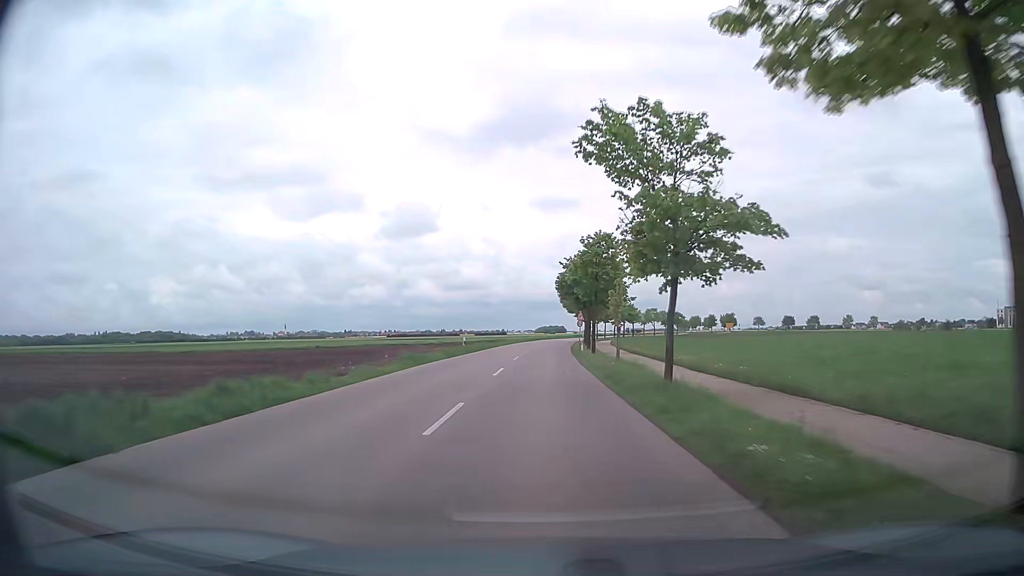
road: tertiary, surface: asphalt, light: Day
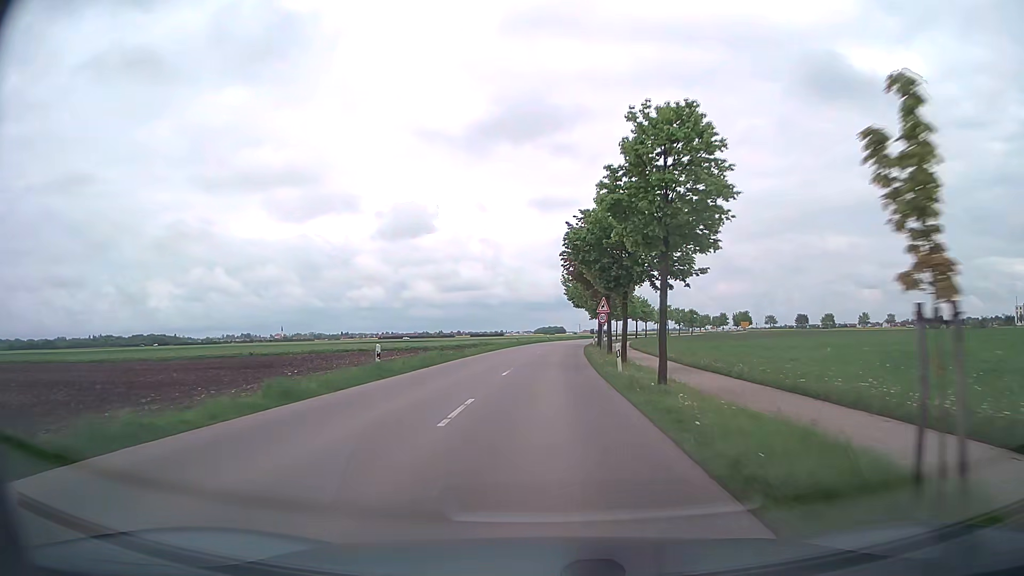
(0.0, +23.2) m; 0°
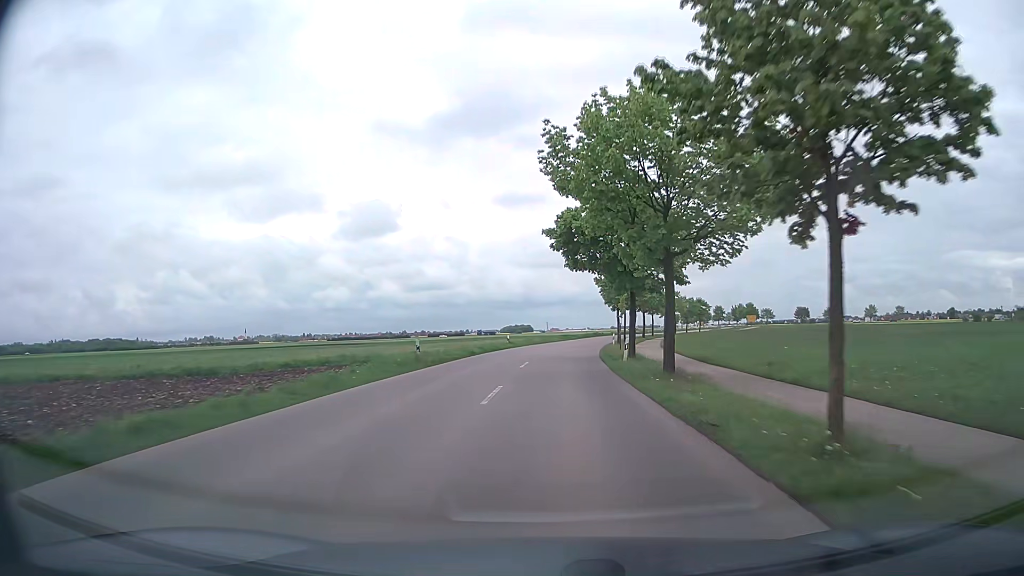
(+0.6, +45.5) m; +3°
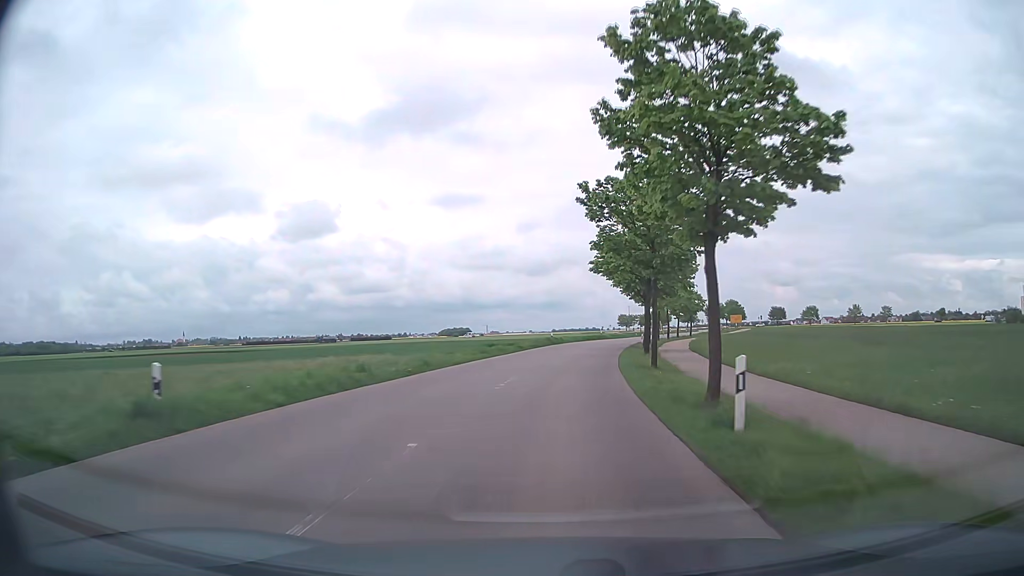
(+1.8, +43.9) m; +5°
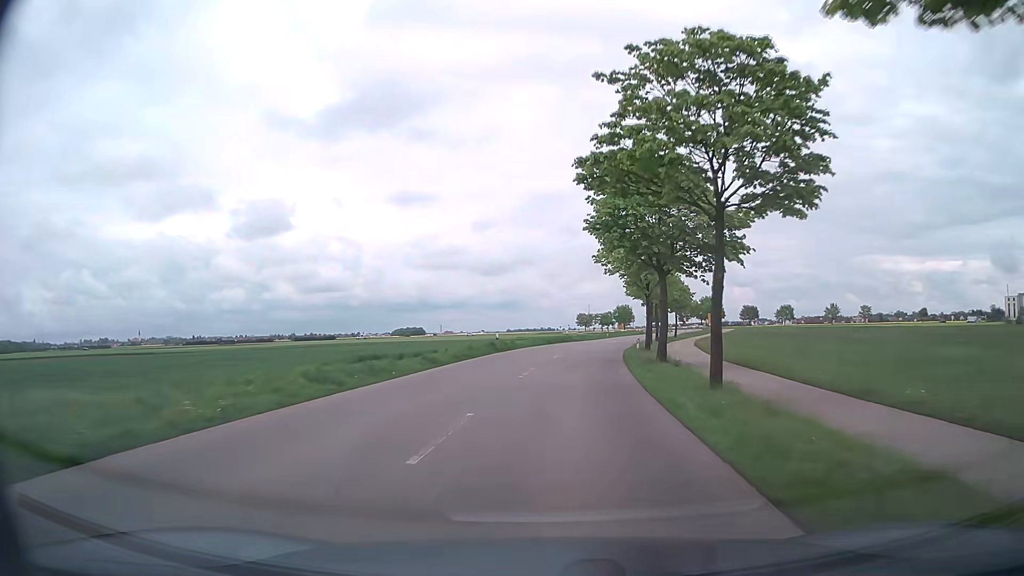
(+0.7, +21.2) m; +4°
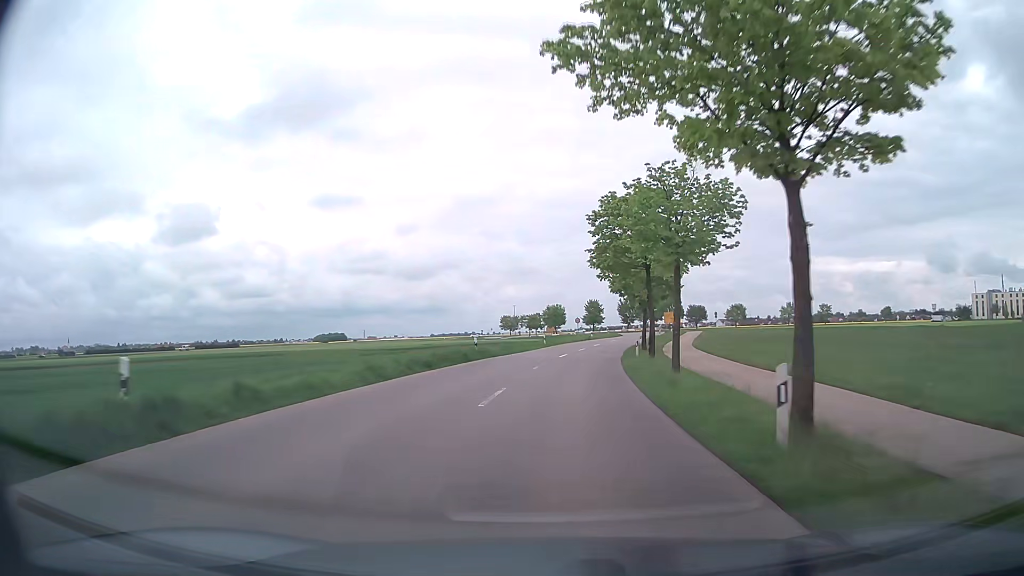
(+1.7, +30.6) m; +7°
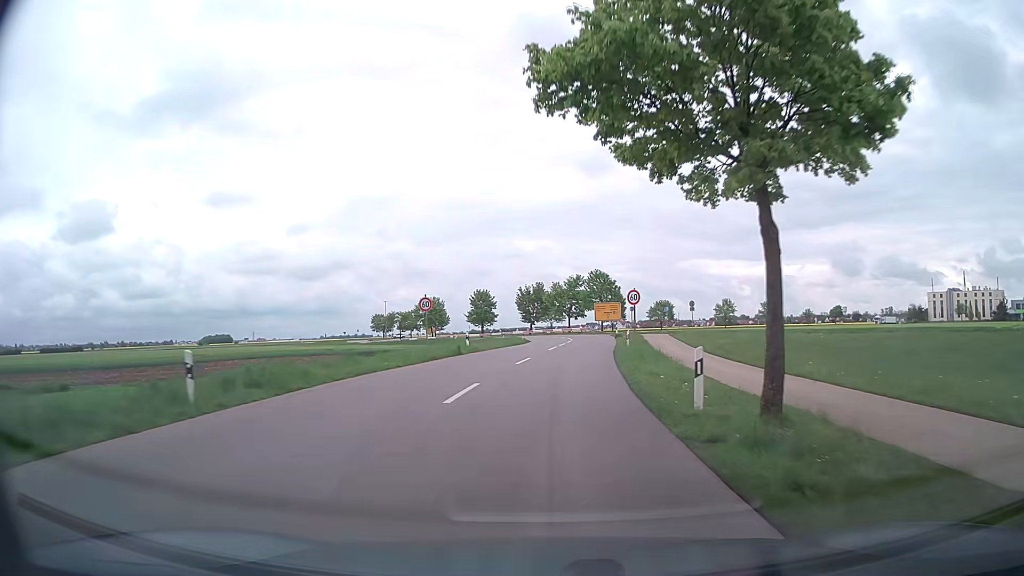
(+3.7, +47.2) m; +9°
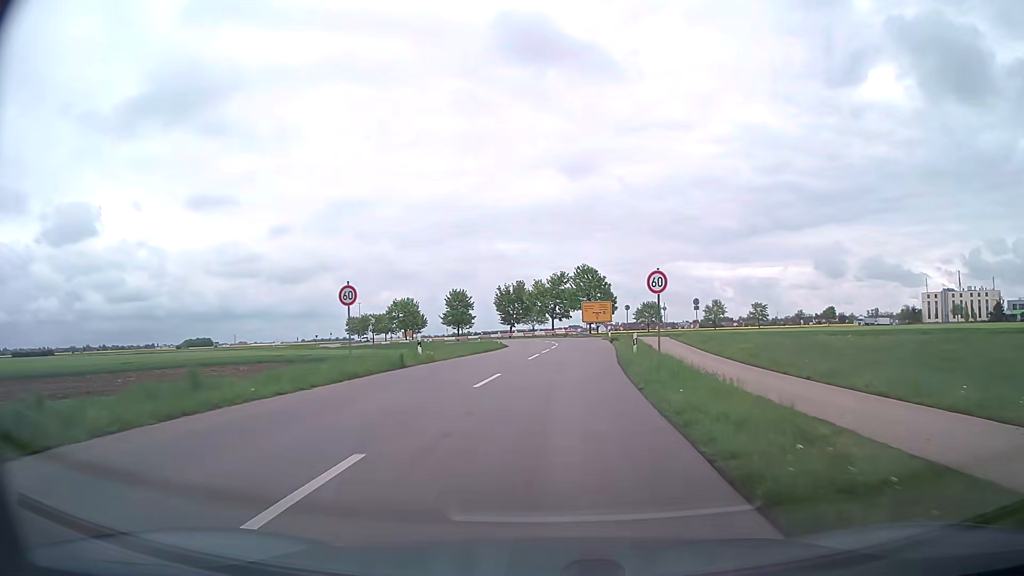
(+0.1, +9.1) m; 0°
